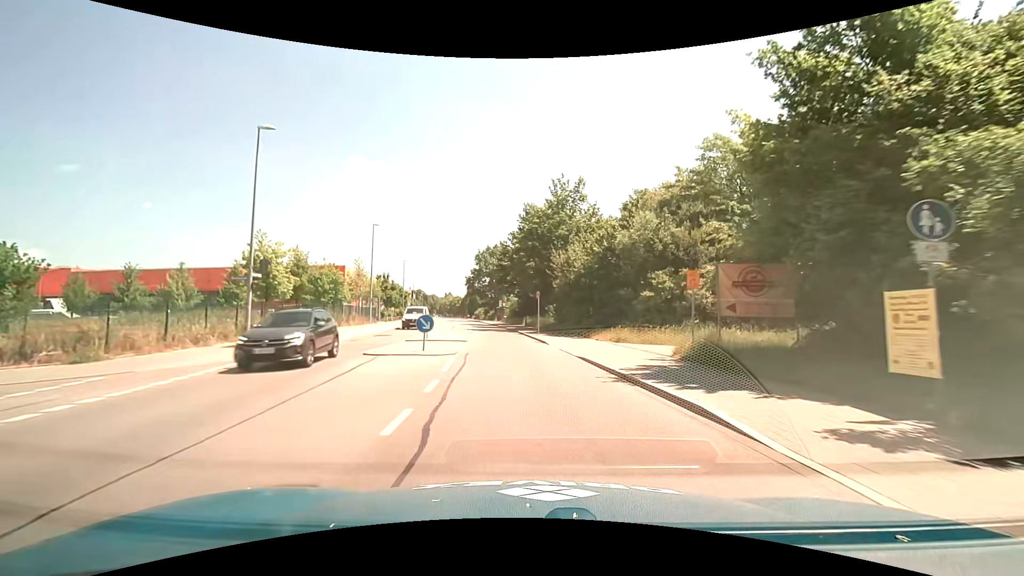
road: tertiary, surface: asphalt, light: Day
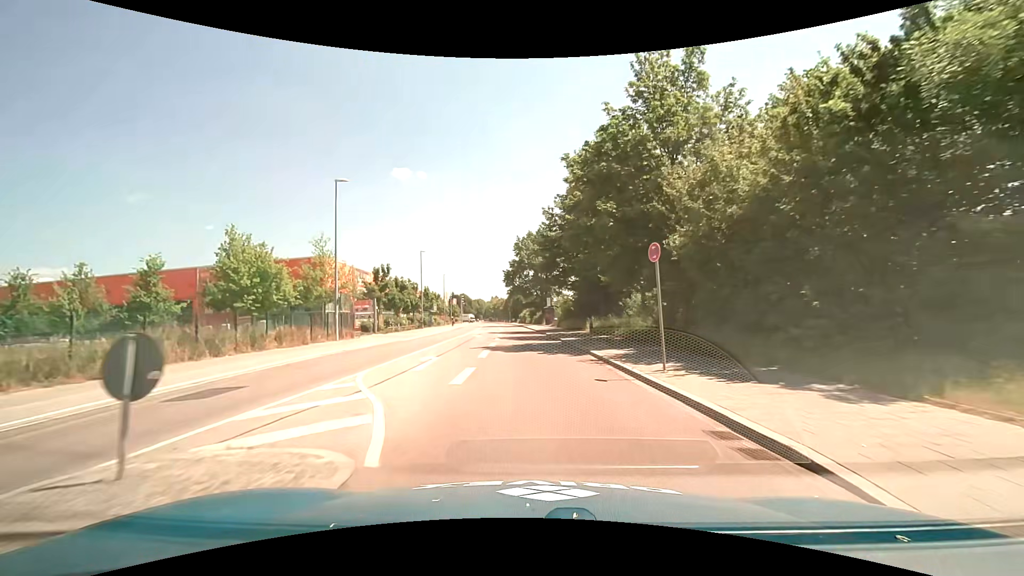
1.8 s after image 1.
(-1.0, +21.0) m; -6°
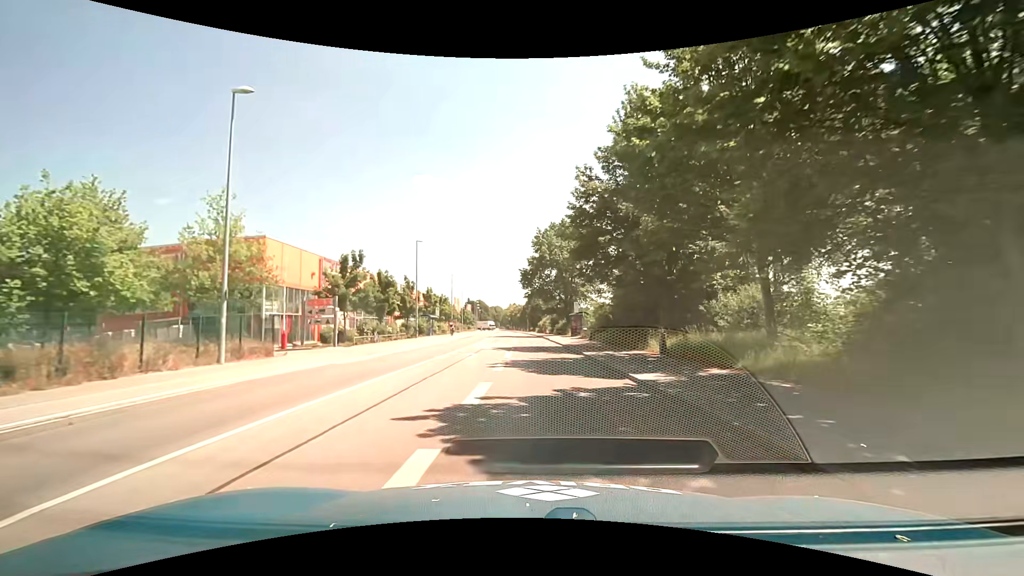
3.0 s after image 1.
(-0.3, +13.9) m; -3°
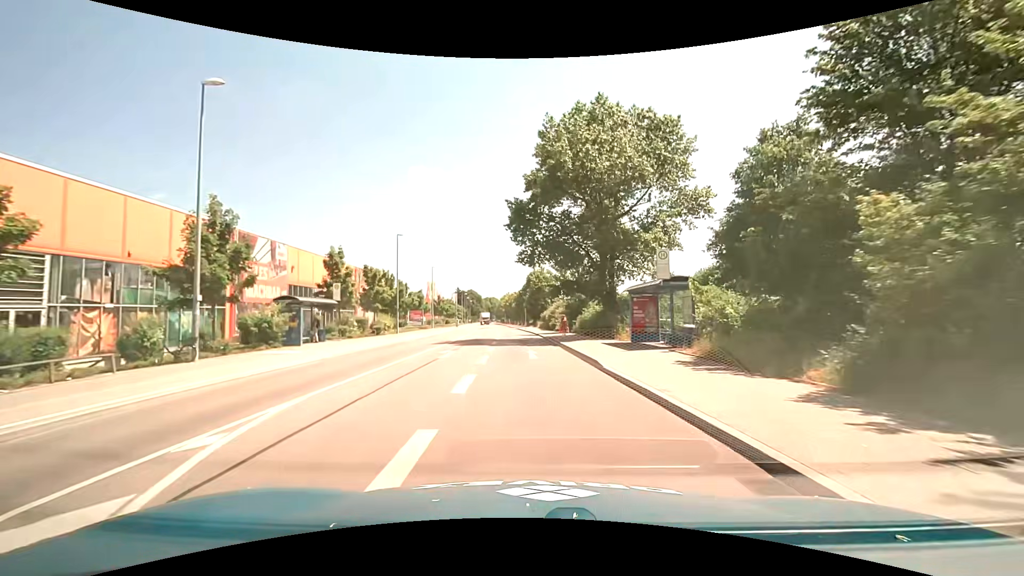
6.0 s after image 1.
(+0.2, +34.8) m; 0°
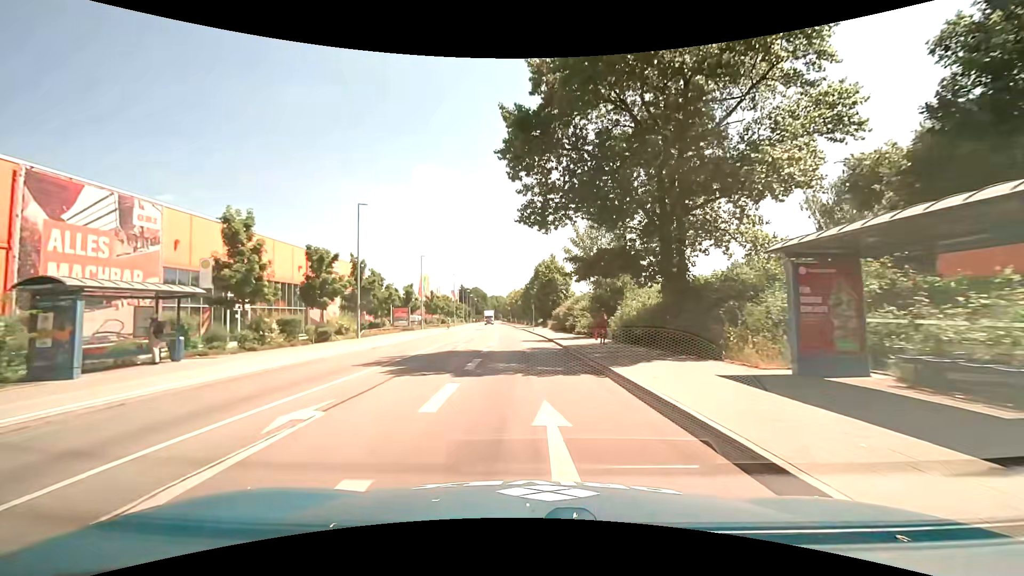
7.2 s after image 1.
(+0.1, +13.9) m; 0°
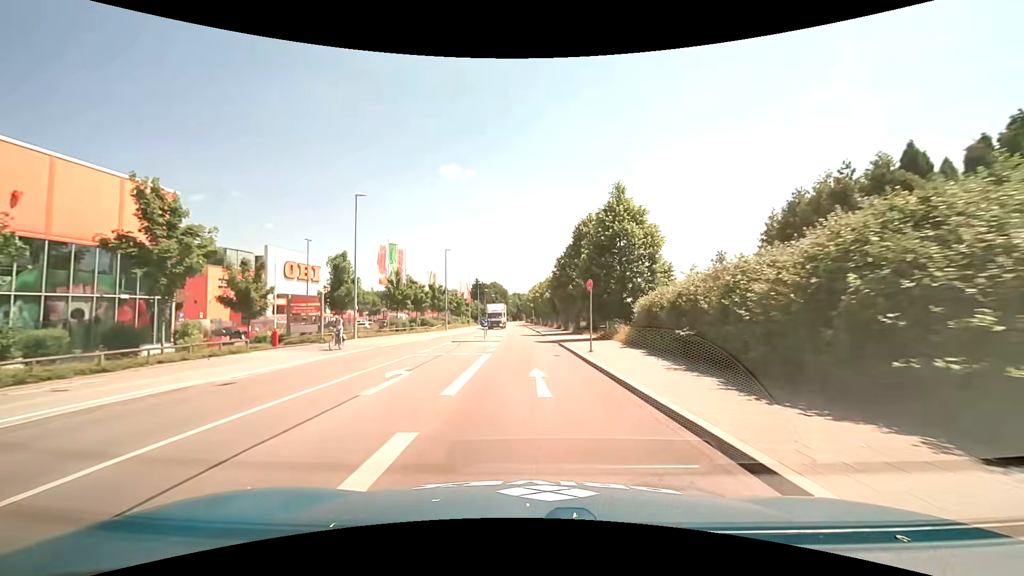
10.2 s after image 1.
(-1.2, +34.5) m; -3°
